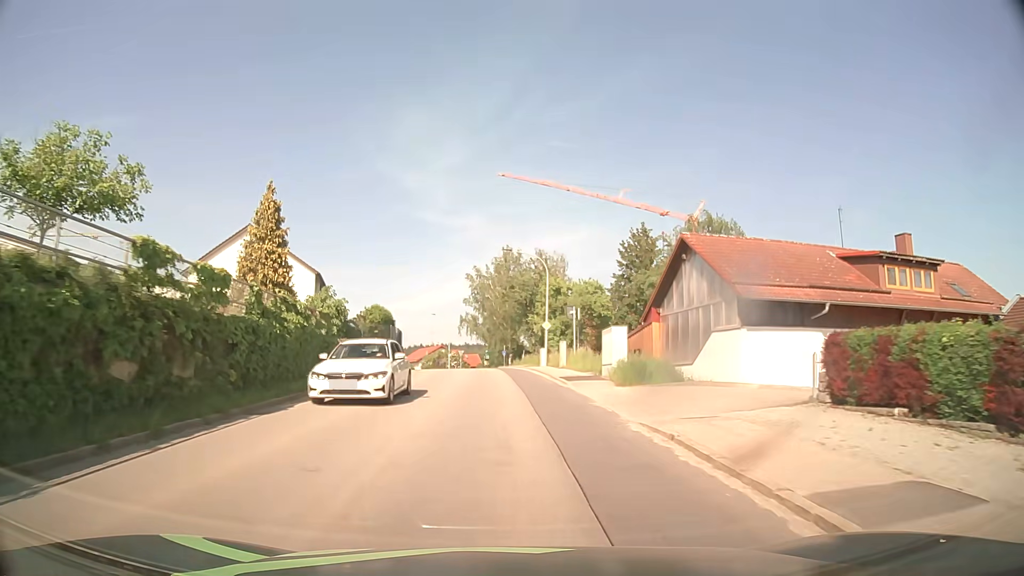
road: tertiary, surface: asphalt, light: Day
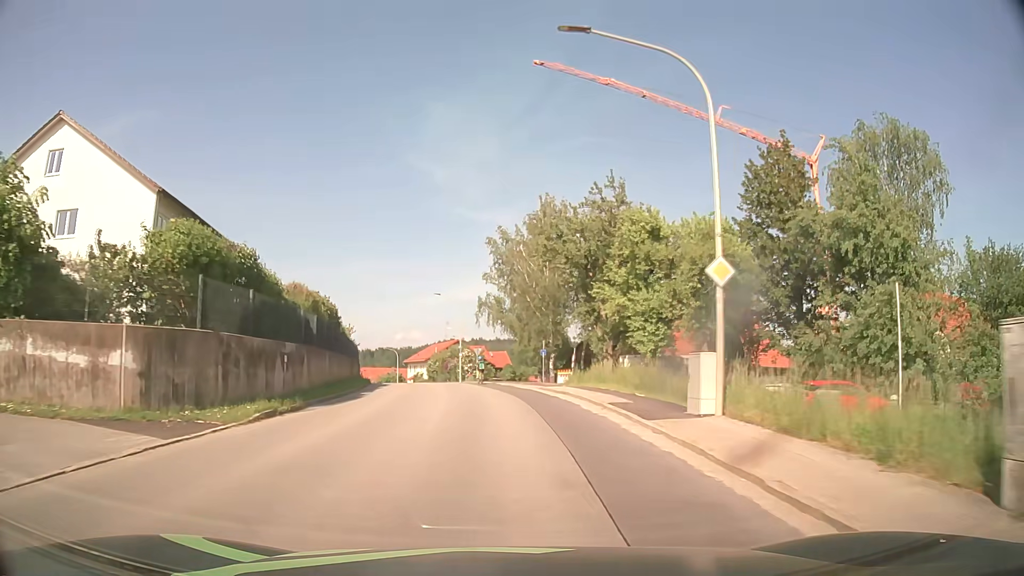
(-0.6, +30.6) m; -3°
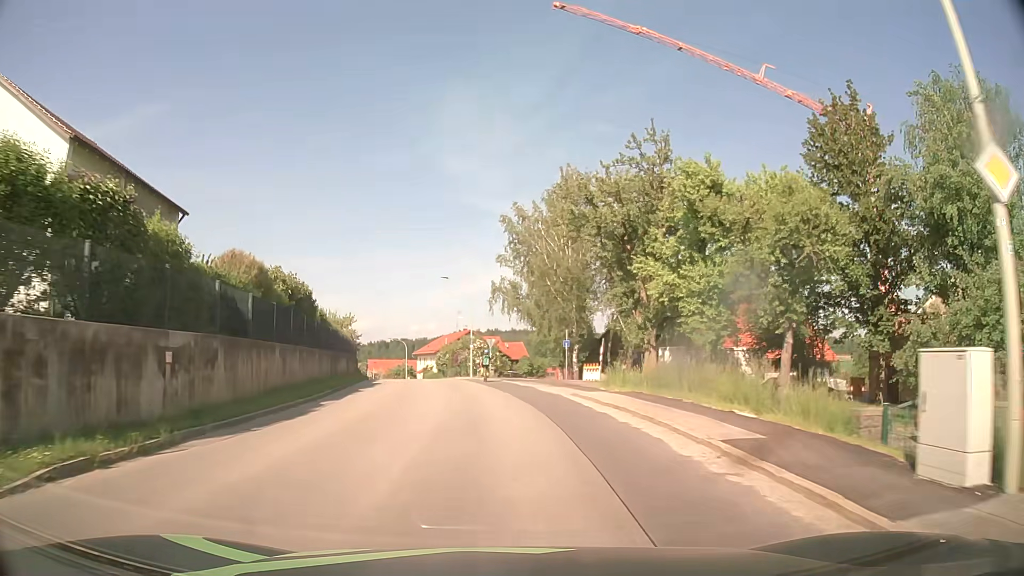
(0.0, +7.2) m; -1°
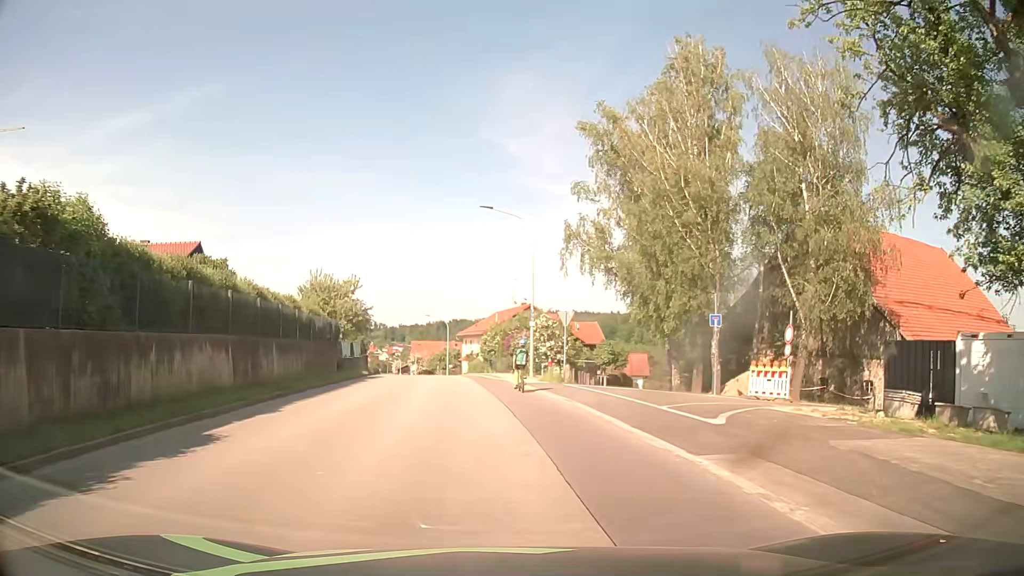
(-1.1, +22.3) m; -5°
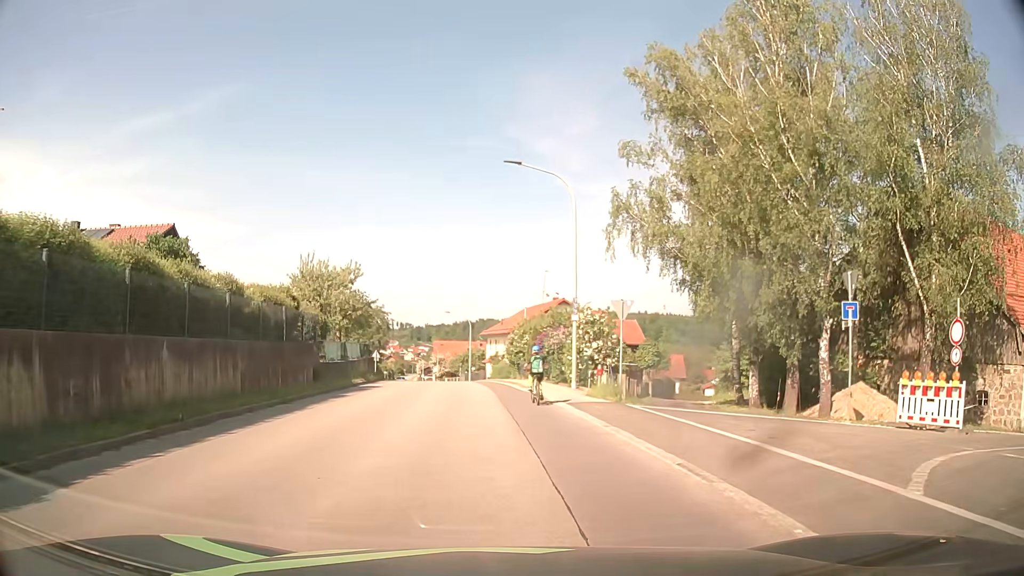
(-0.2, +8.2) m; -2°
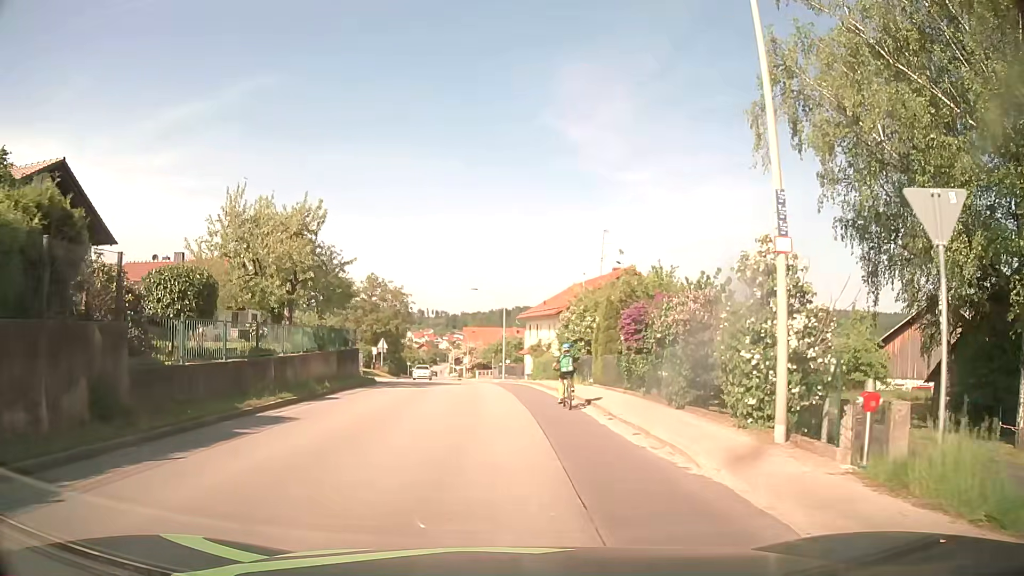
(-0.6, +15.7) m; -4°
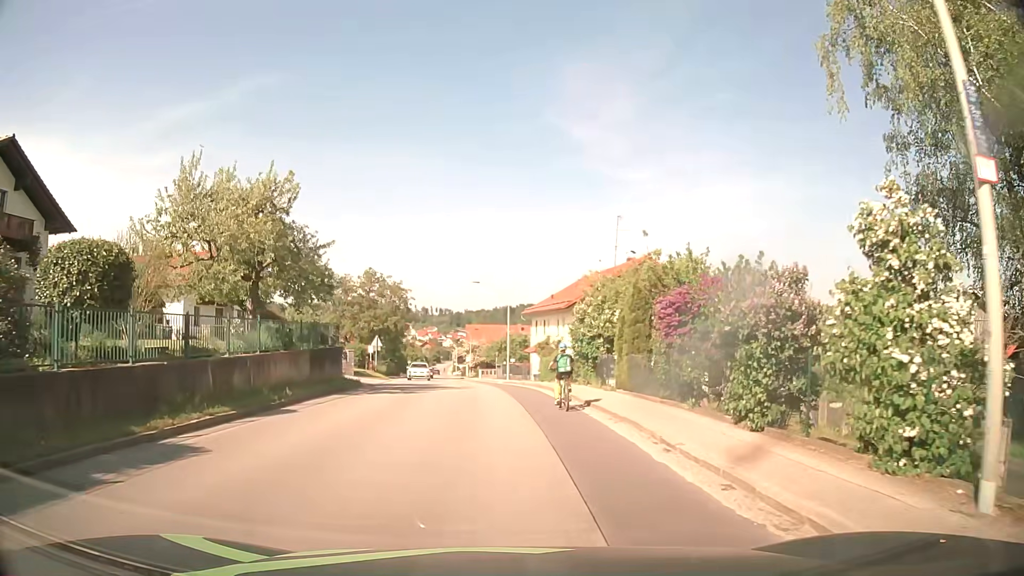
(0.0, +4.2) m; 0°
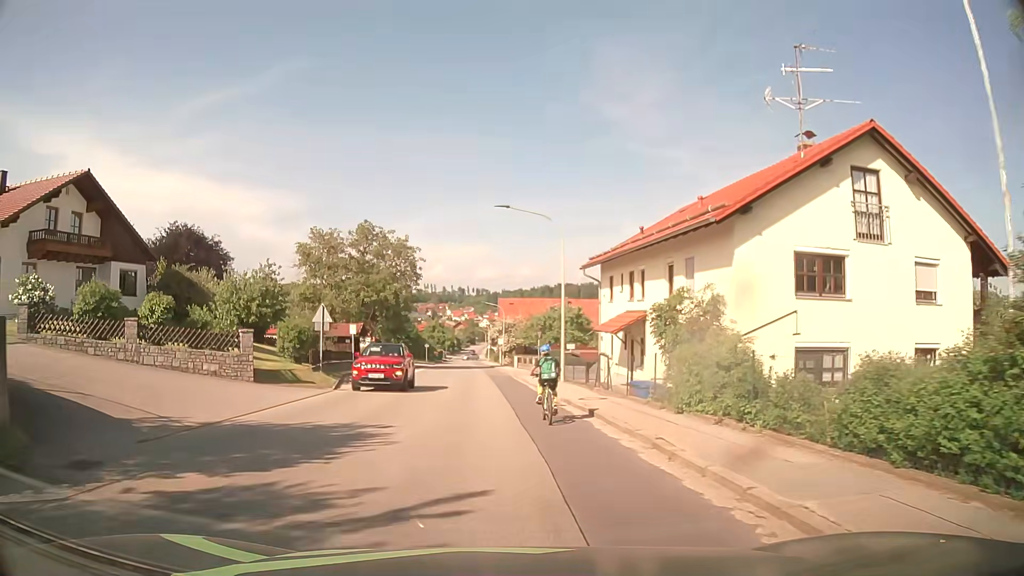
(-0.7, +23.0) m; -4°
(0, +10) (-1, +20) (-1, +30) (-2, +40) (-2, +50) (-3, +60) (-3, +70) (-4, +80) (-5, +90) (-5, +100) m
